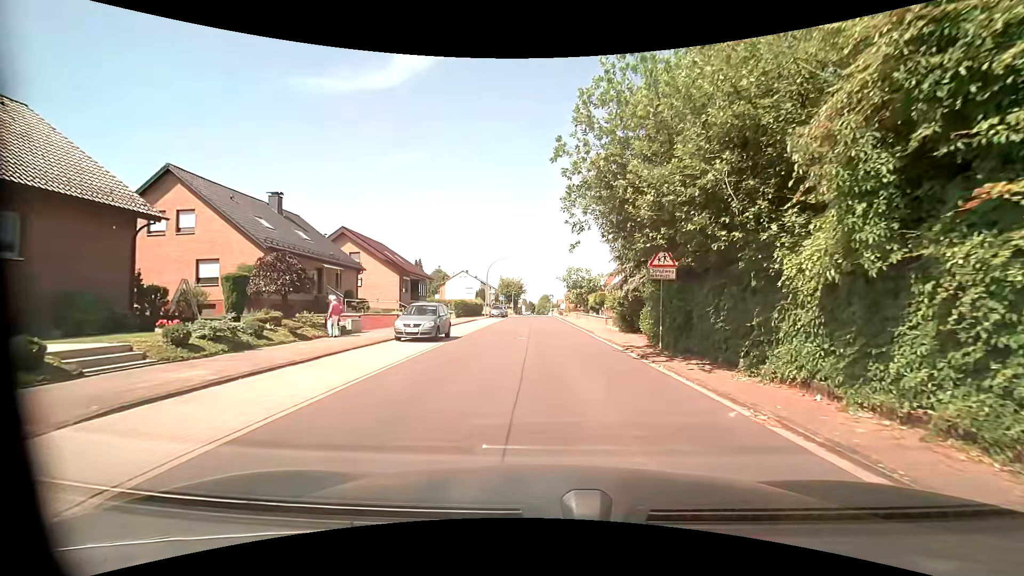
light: Day
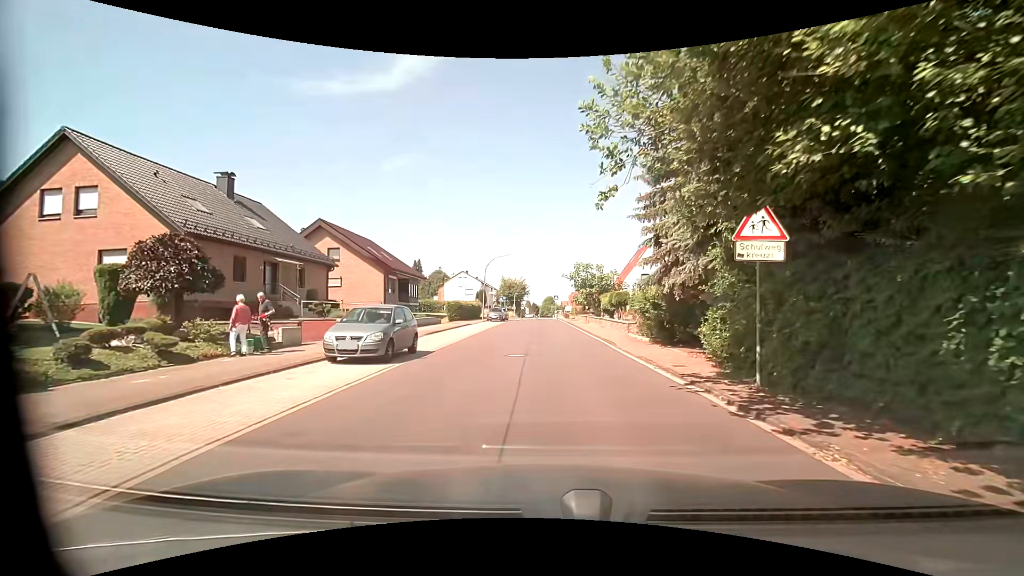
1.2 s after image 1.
(0.0, +6.4) m; 0°
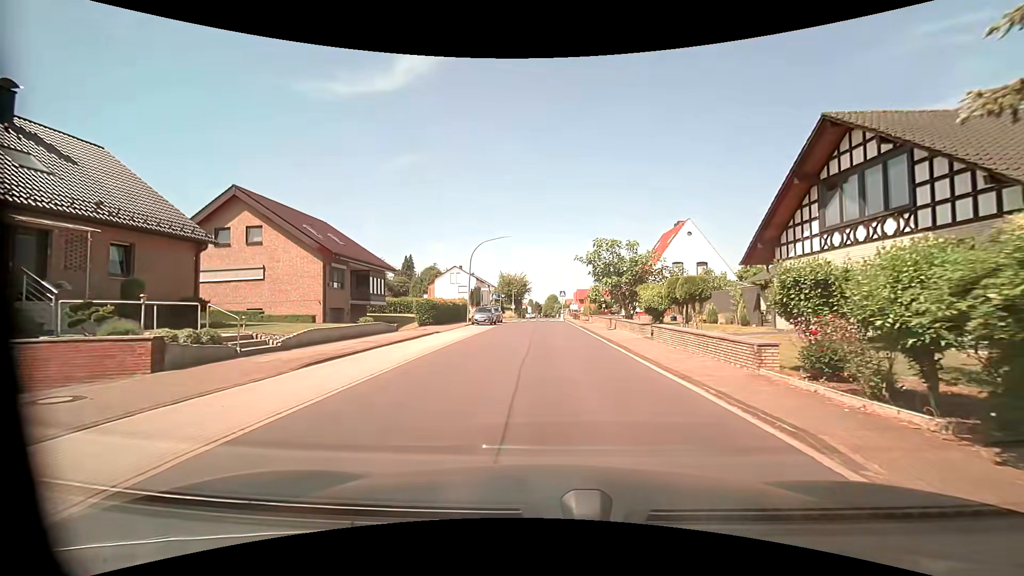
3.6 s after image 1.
(-0.1, +13.4) m; 0°
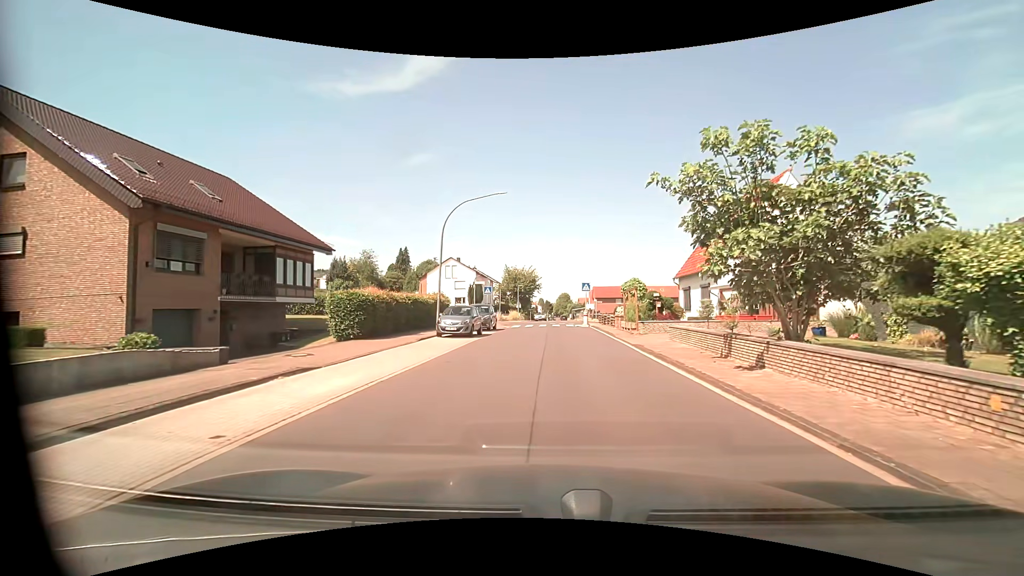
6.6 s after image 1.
(-0.4, +16.5) m; -2°
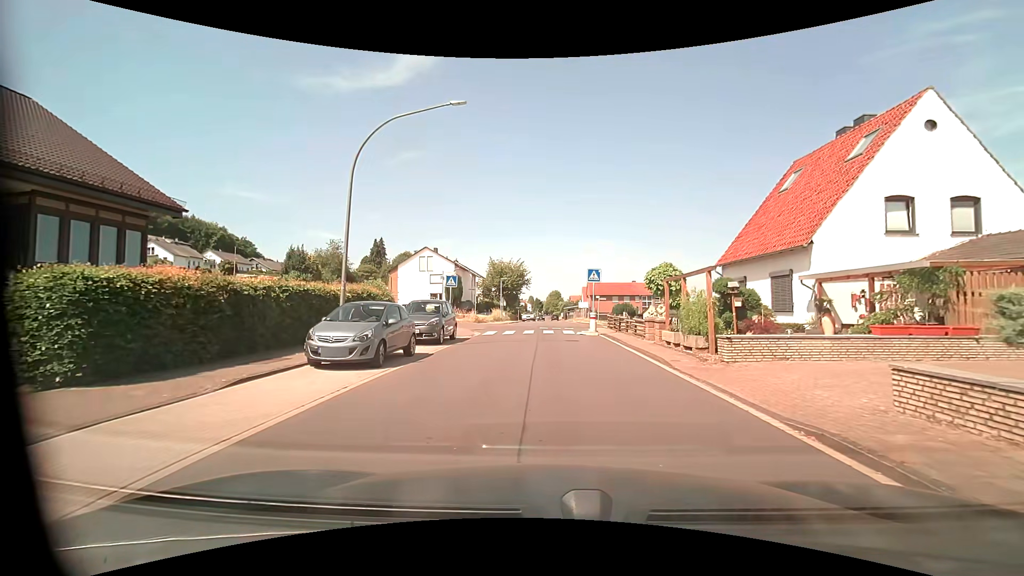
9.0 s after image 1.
(+0.1, +11.8) m; +1°
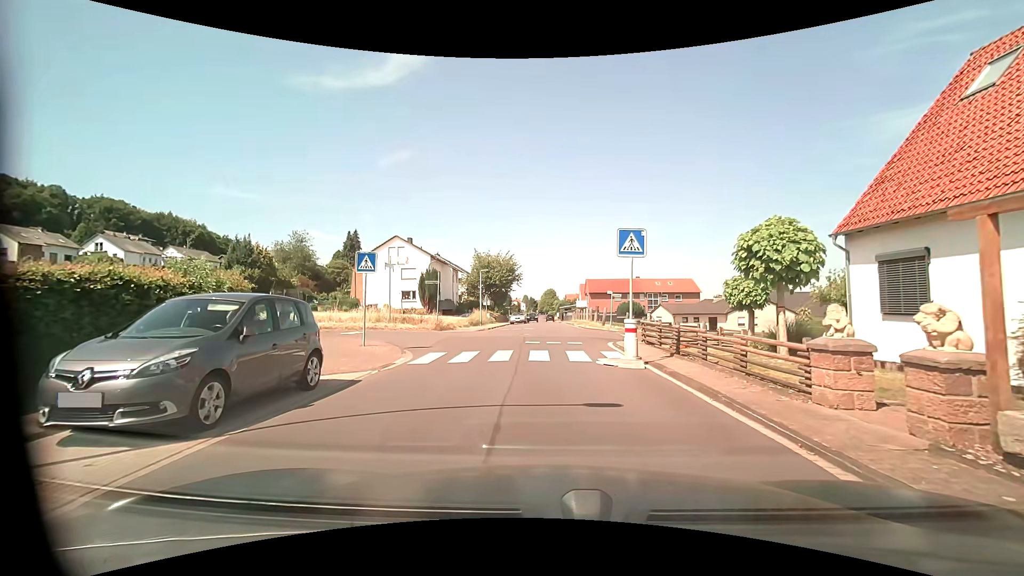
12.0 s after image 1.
(+0.2, +12.1) m; 0°
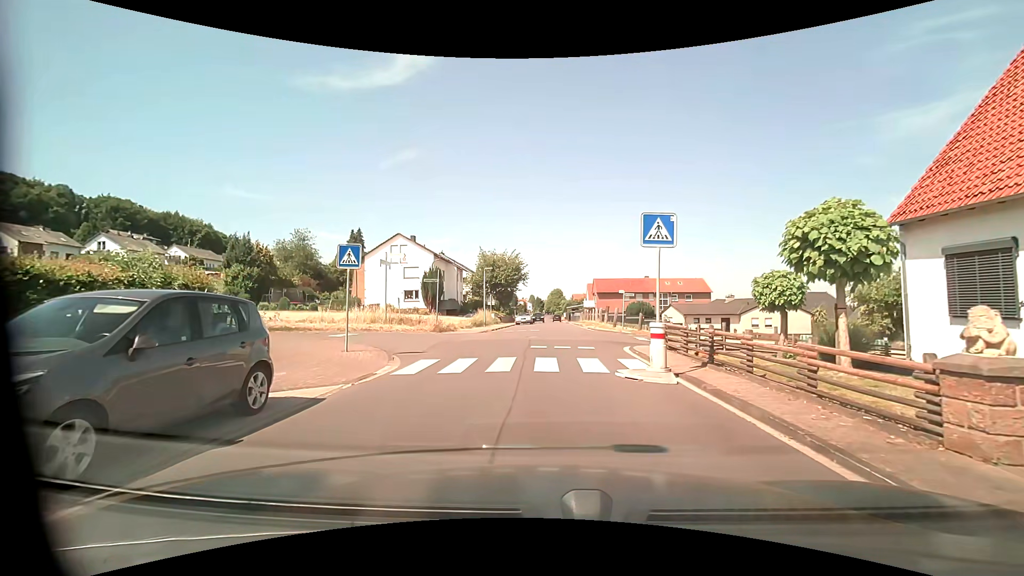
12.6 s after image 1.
(0.0, +1.9) m; -1°
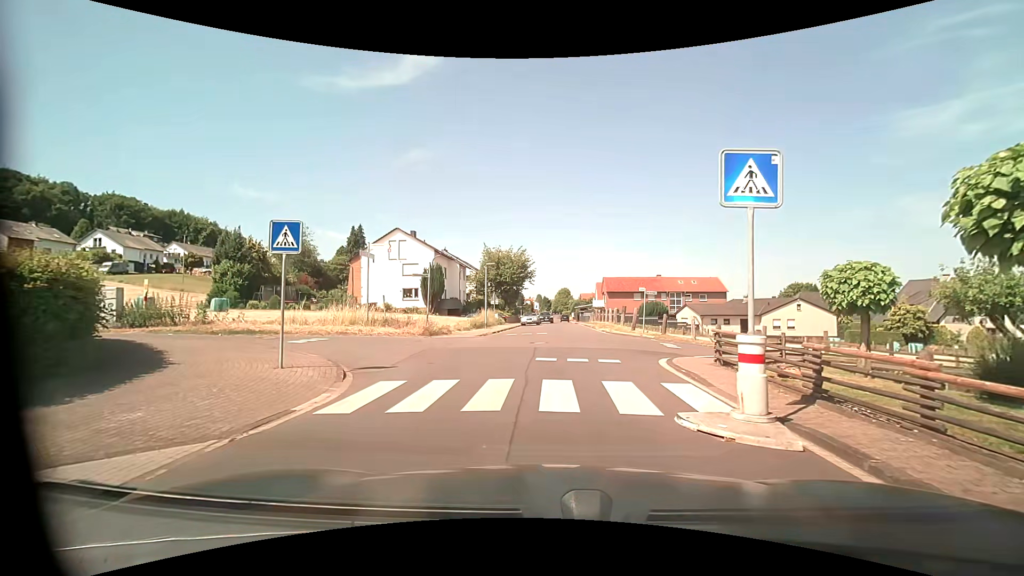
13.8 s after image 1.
(0.0, +3.9) m; +1°
